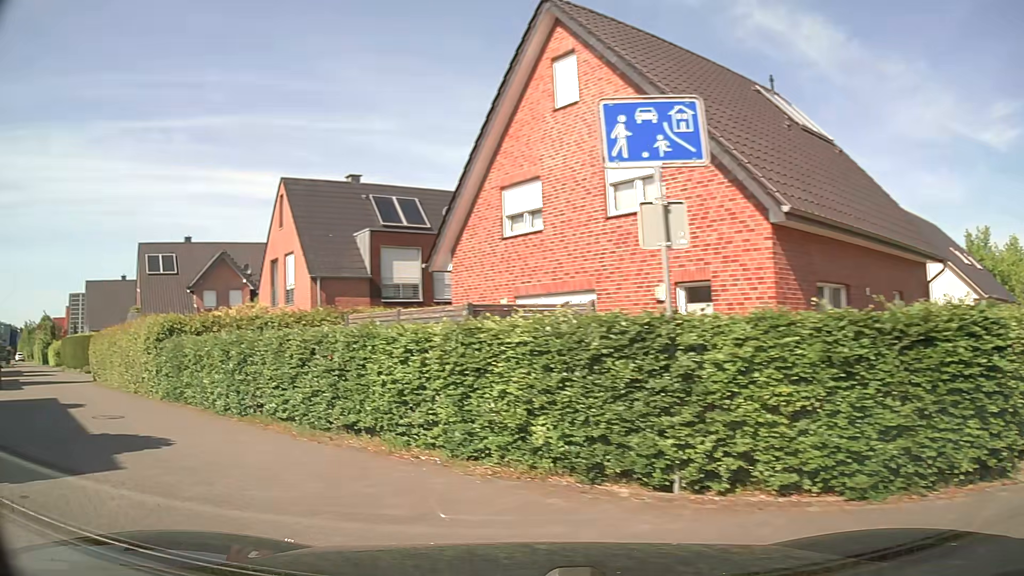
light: Day
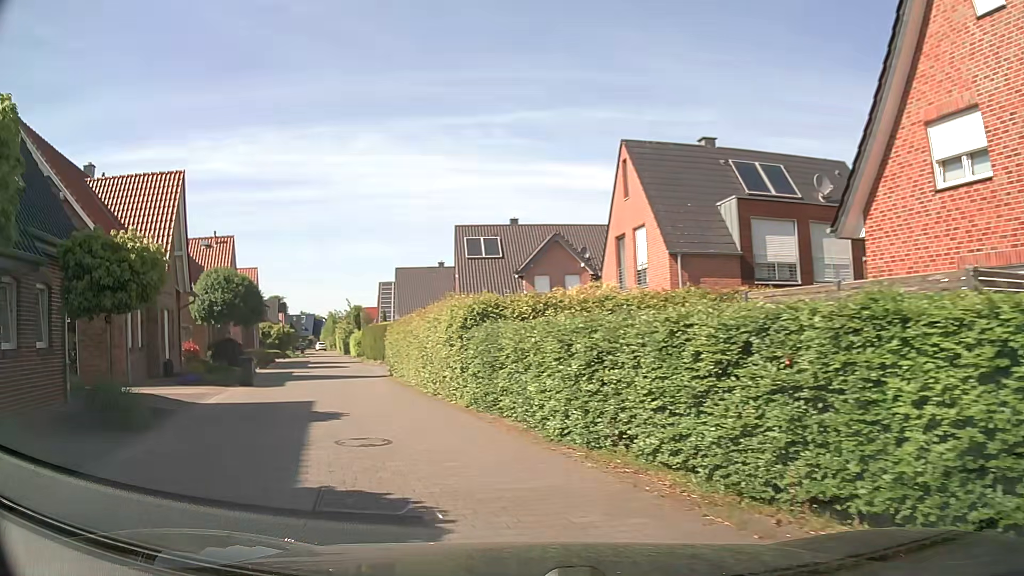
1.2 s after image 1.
(-1.5, +4.9) m; -29°
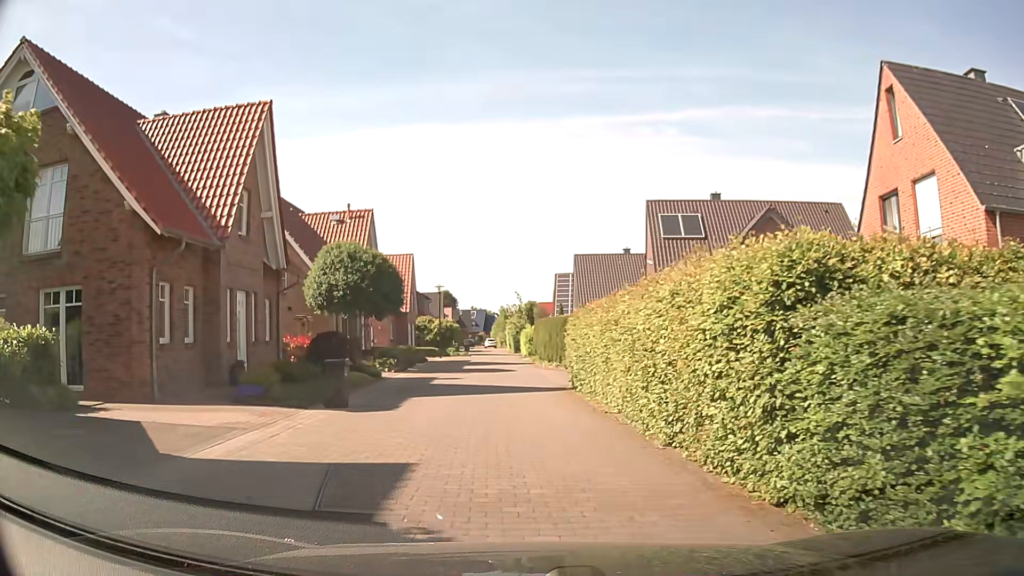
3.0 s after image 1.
(-1.7, +8.3) m; -18°
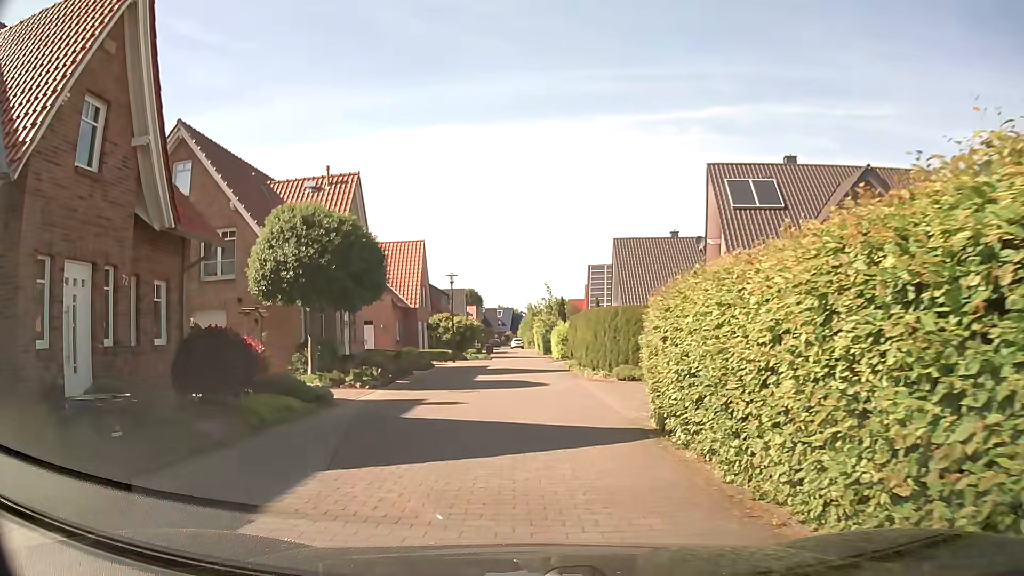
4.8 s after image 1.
(-0.1, +8.7) m; -1°
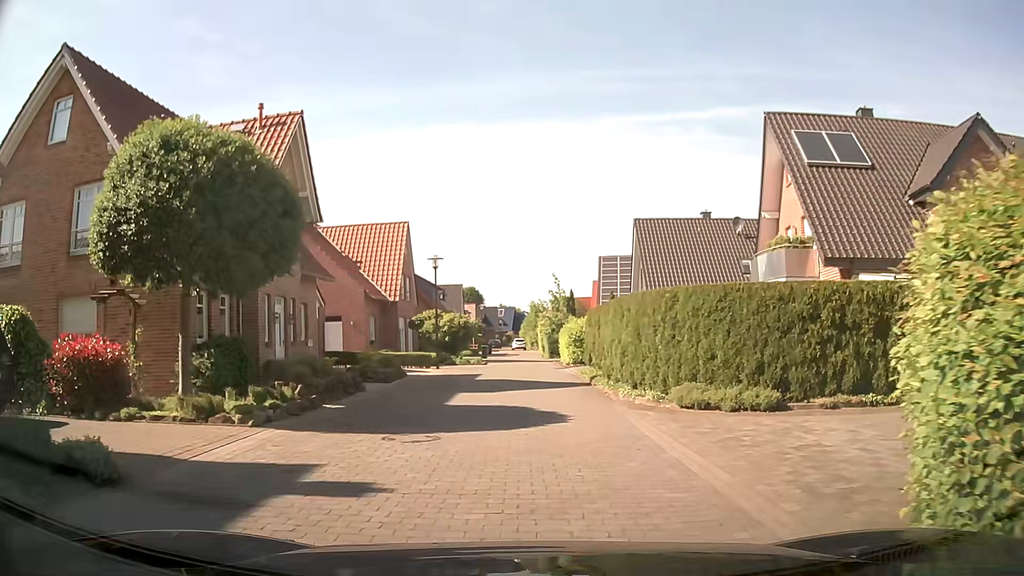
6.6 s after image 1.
(-0.1, +8.2) m; 0°
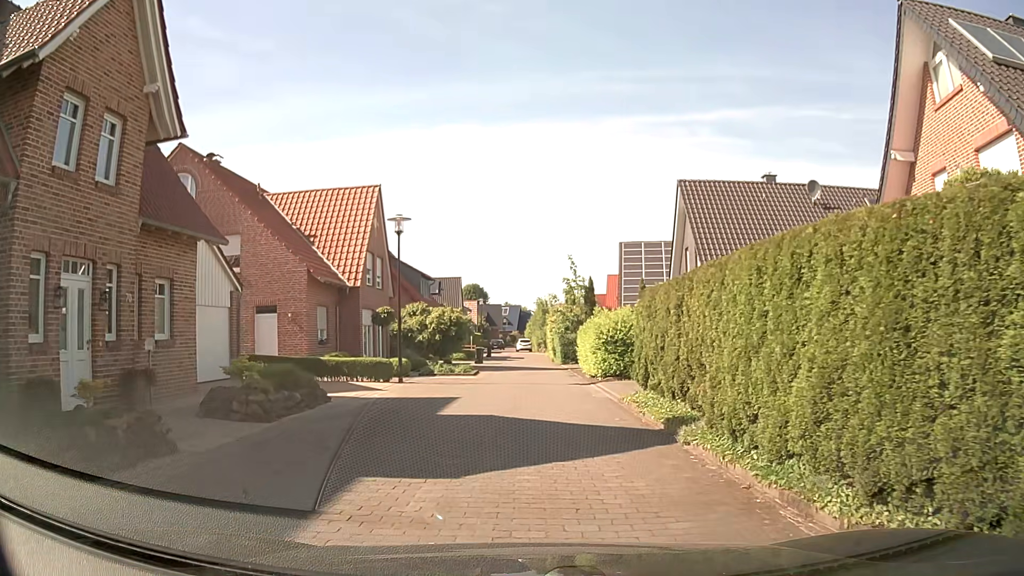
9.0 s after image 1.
(-0.1, +10.4) m; -1°
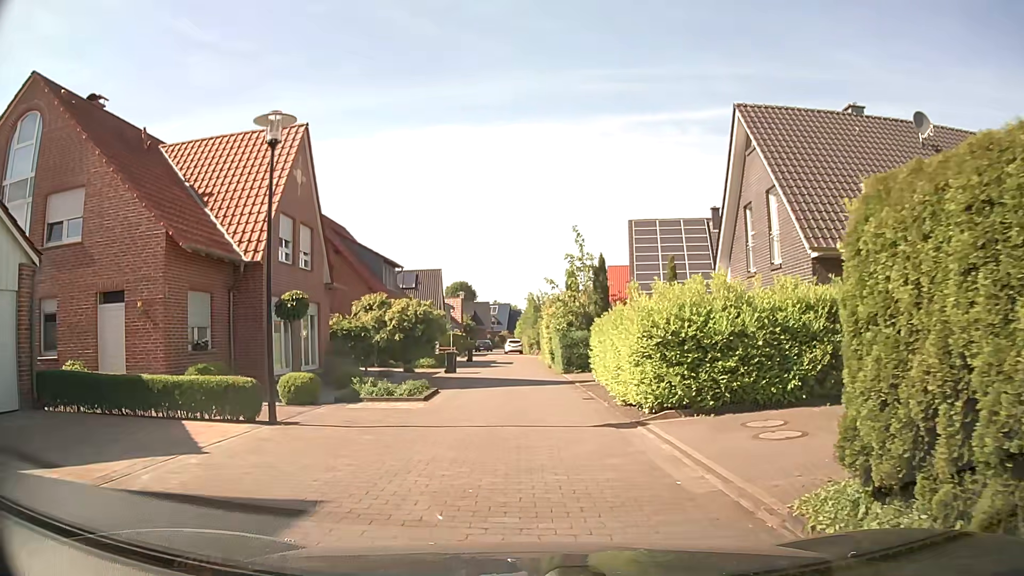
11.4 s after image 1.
(0.0, +10.2) m; +2°
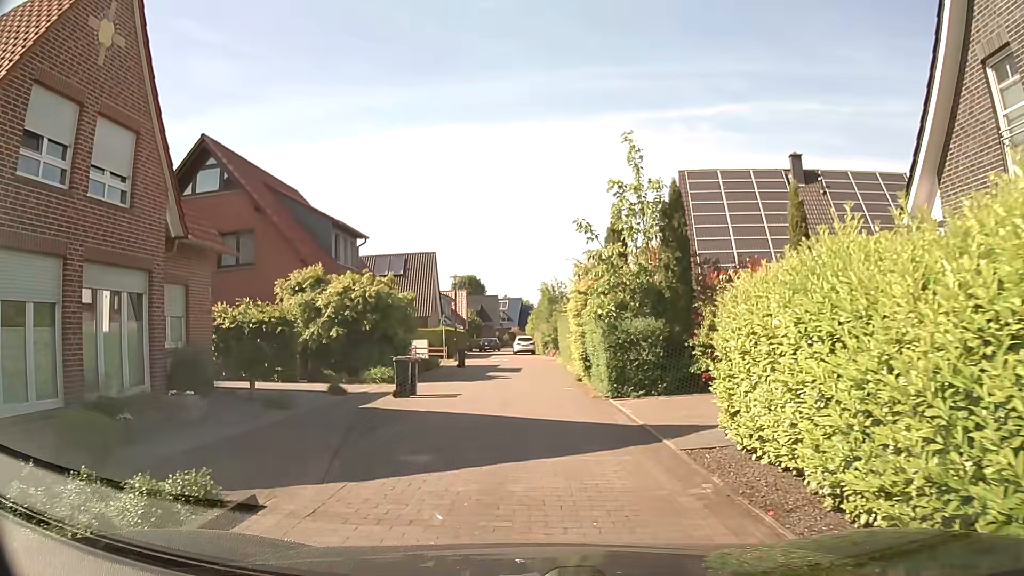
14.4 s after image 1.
(-0.3, +12.7) m; -2°
(0, +10) (0, +20) (0, +30) (-1, +40) (-3, +50) (-4, +60) (-2, +70) (-2, +80) (-3, +90) (0, +99) m
